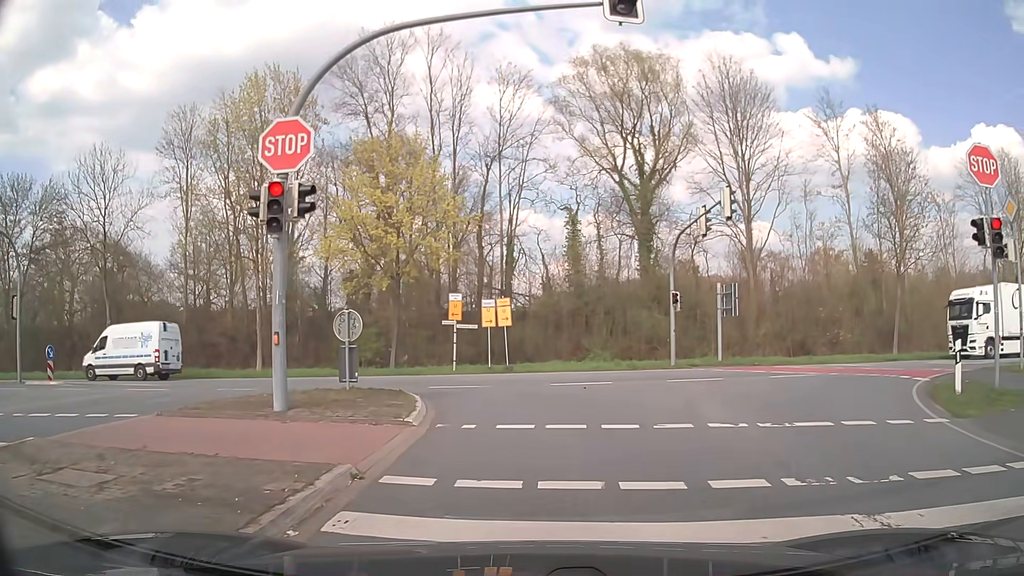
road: secondary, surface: asphalt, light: Day
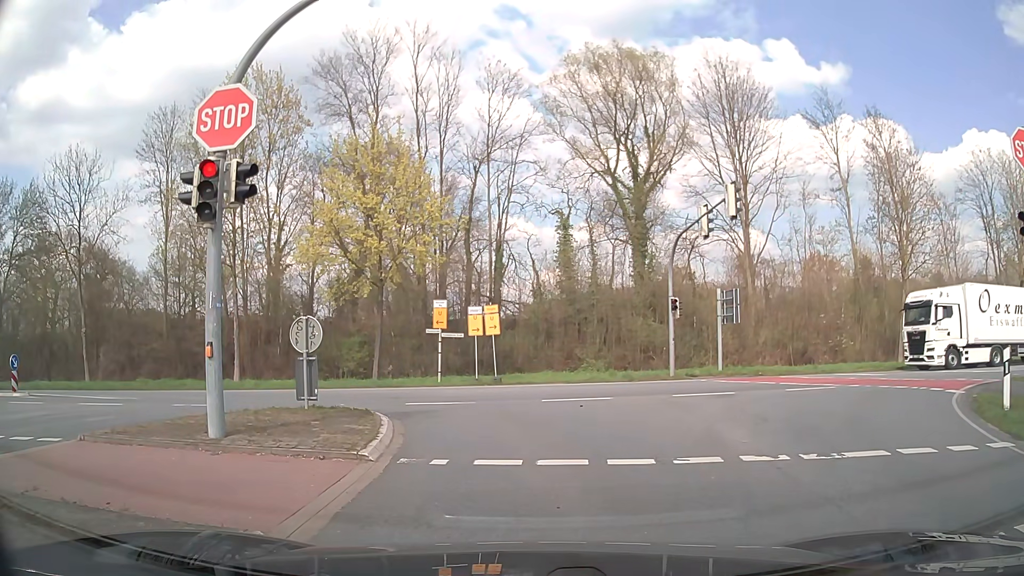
(0.0, +1.7) m; +1°
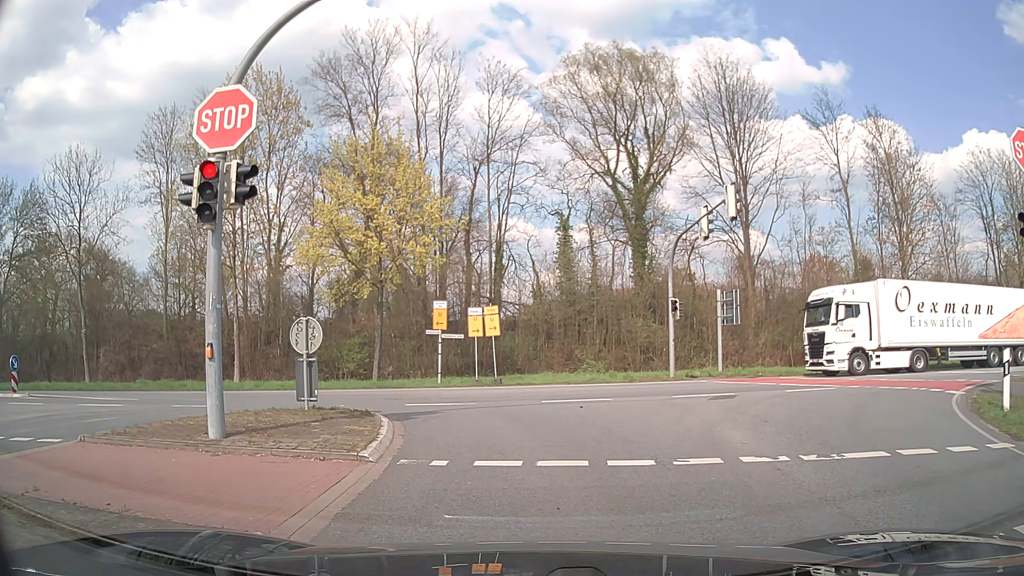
(0.0, +0.1) m; 0°
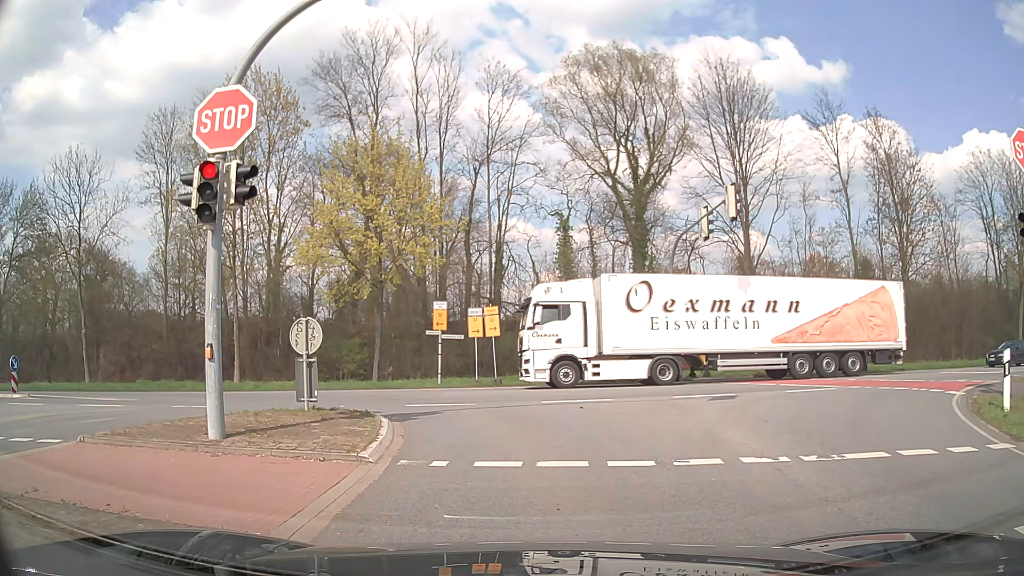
(0.0, 0.0) m; 0°
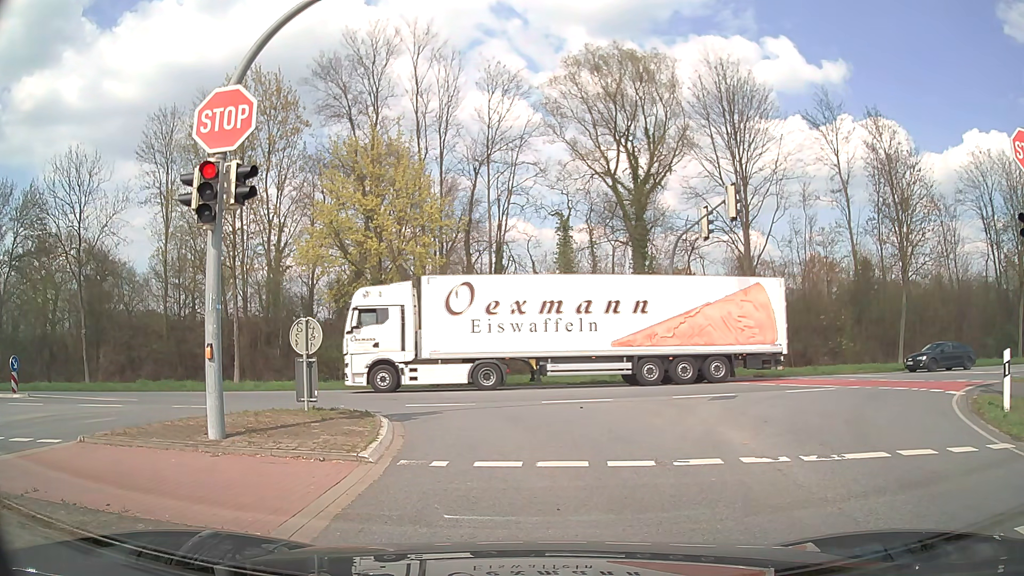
(0.0, 0.0) m; 0°
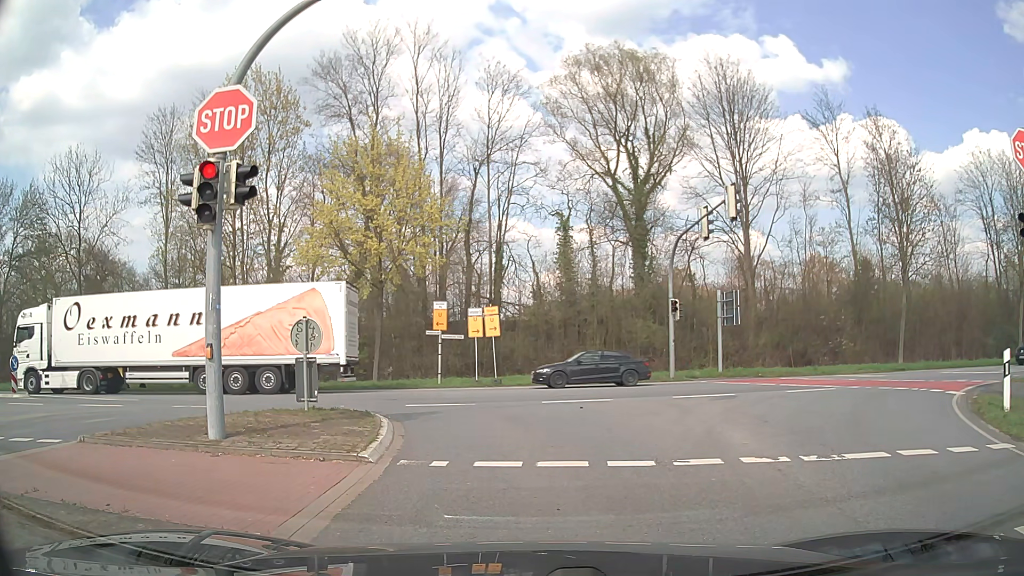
(0.0, 0.0) m; 0°
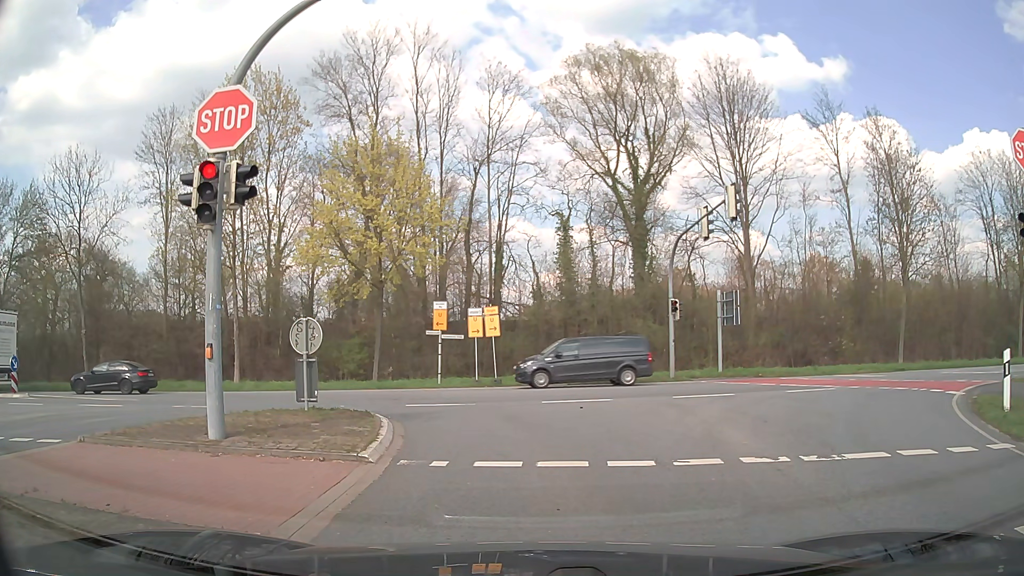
(0.0, 0.0) m; 0°
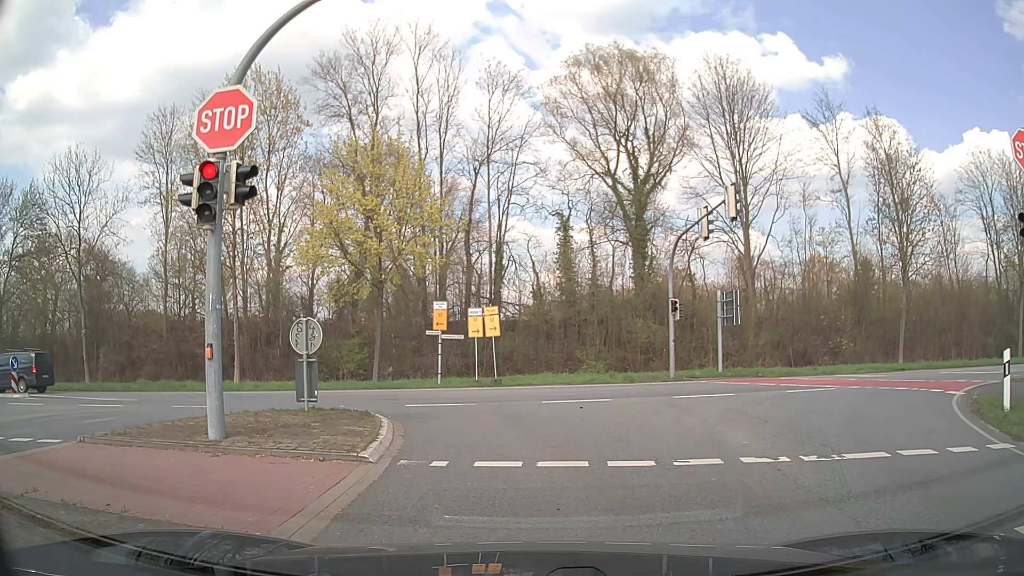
(0.0, 0.0) m; 0°
